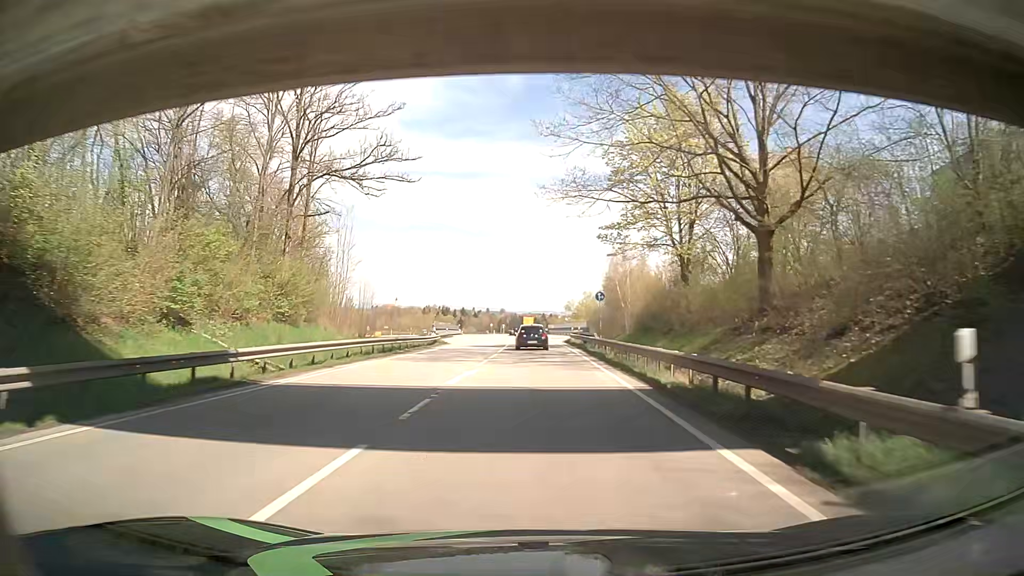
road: primary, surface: asphalt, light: Day
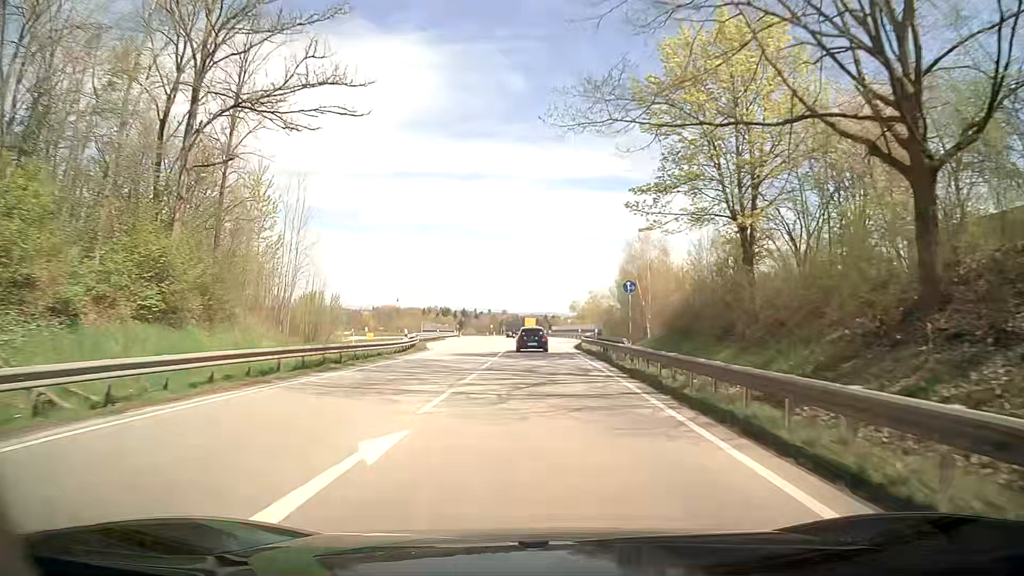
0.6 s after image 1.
(0.0, +11.5) m; 0°
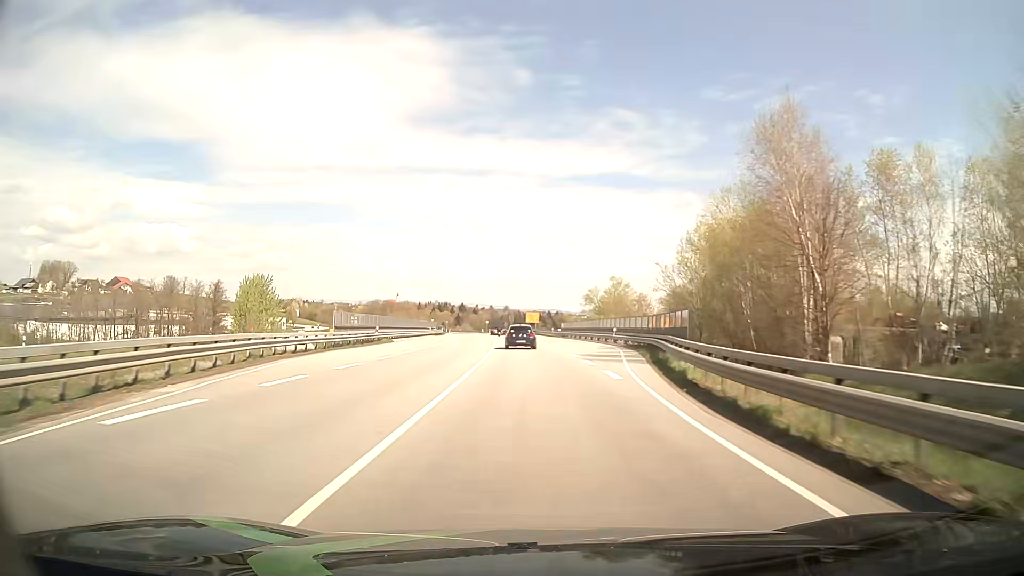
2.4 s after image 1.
(-0.2, +35.3) m; 0°
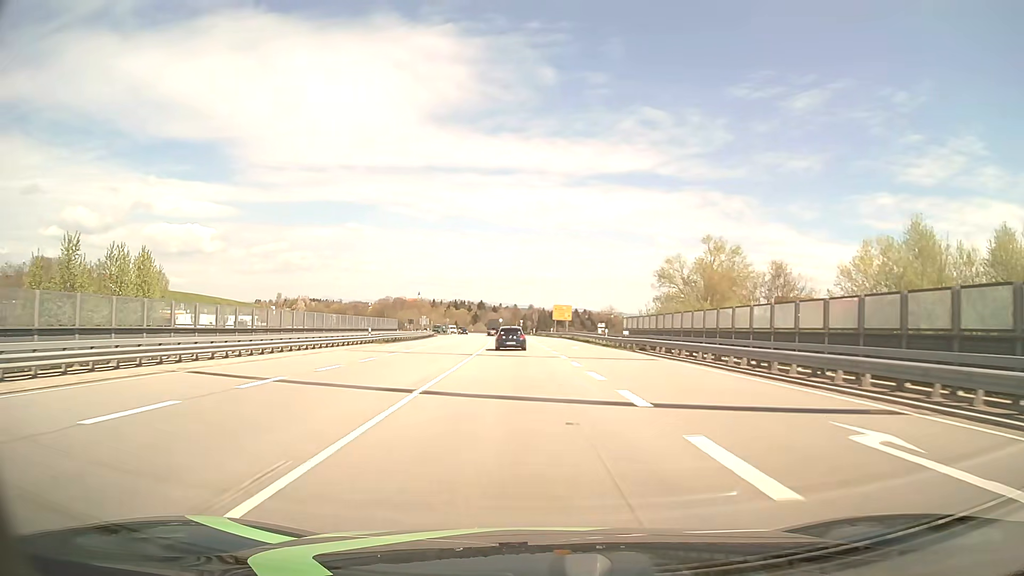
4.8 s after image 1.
(-0.8, +48.3) m; -2°
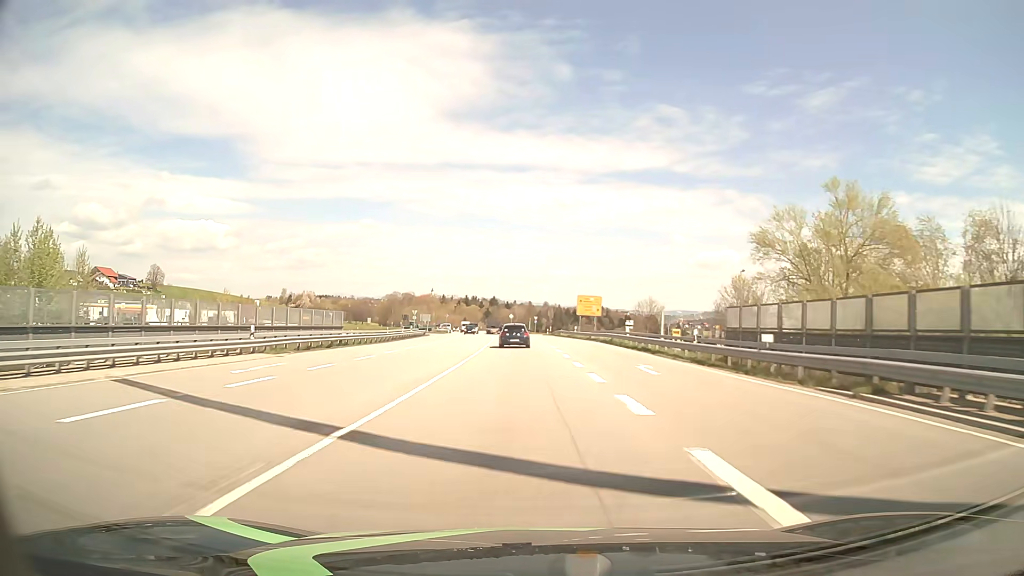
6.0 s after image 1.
(-0.3, +24.5) m; -1°
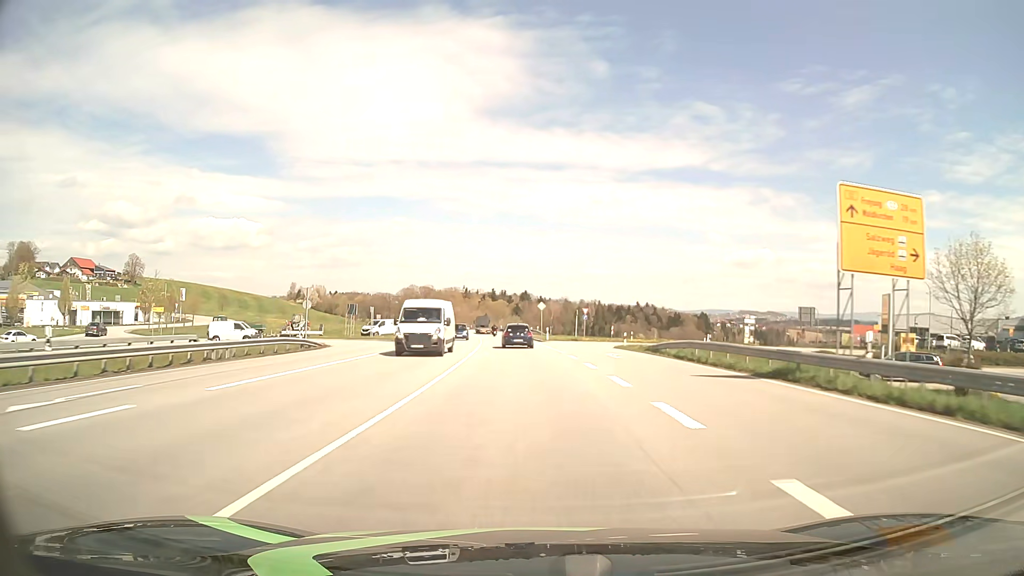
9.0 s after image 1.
(-1.5, +61.6) m; -3°
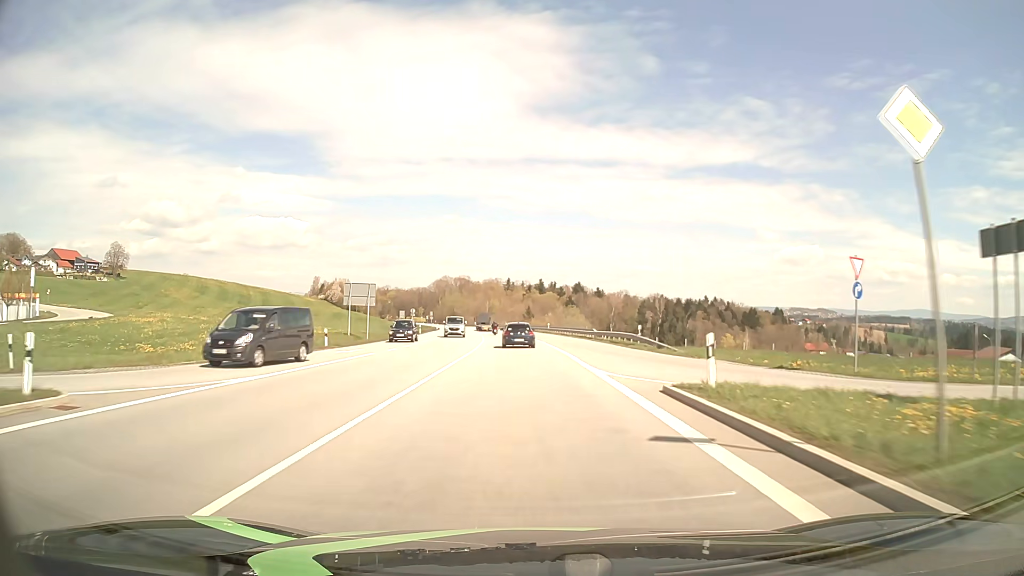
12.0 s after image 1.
(-2.4, +61.3) m; -4°
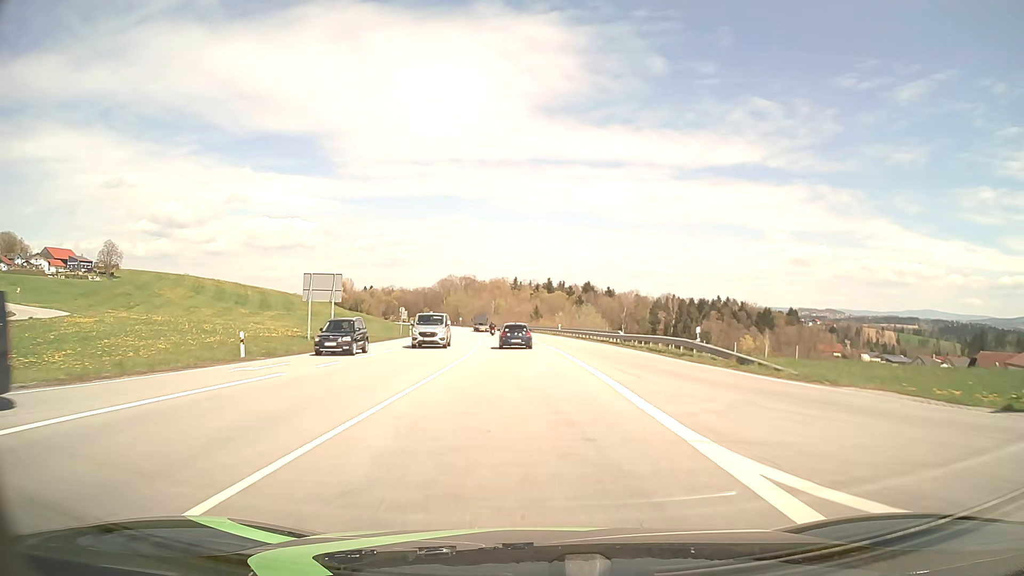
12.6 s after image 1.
(-0.1, +12.1) m; -1°
(0, +10) (0, +20) (0, +30) (-1, +40) (-1, +50) (-2, +60) (-3, +70) (-4, +80) (-5, +90) (-6, +100) m
